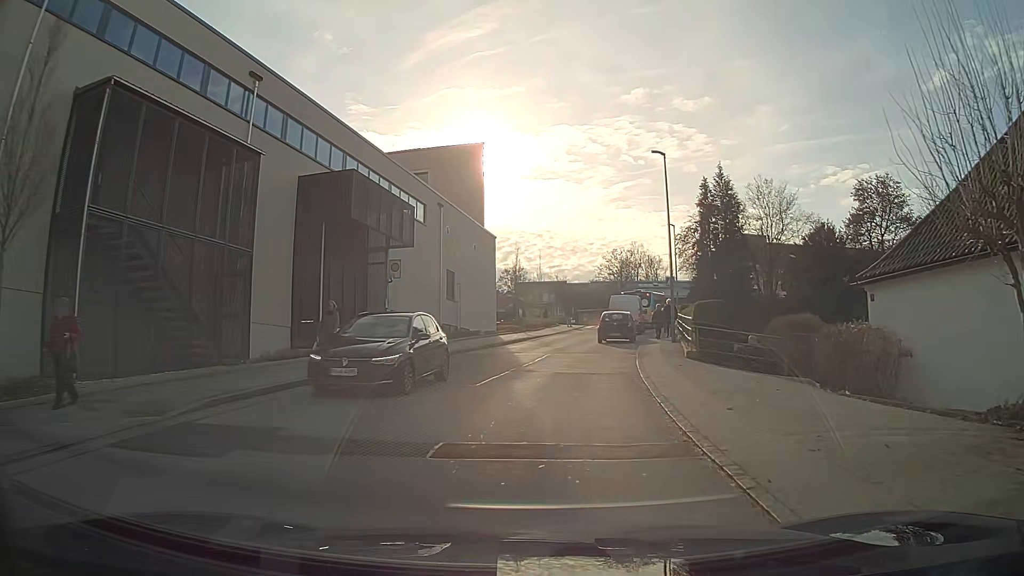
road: unclassified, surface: asphalt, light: Day
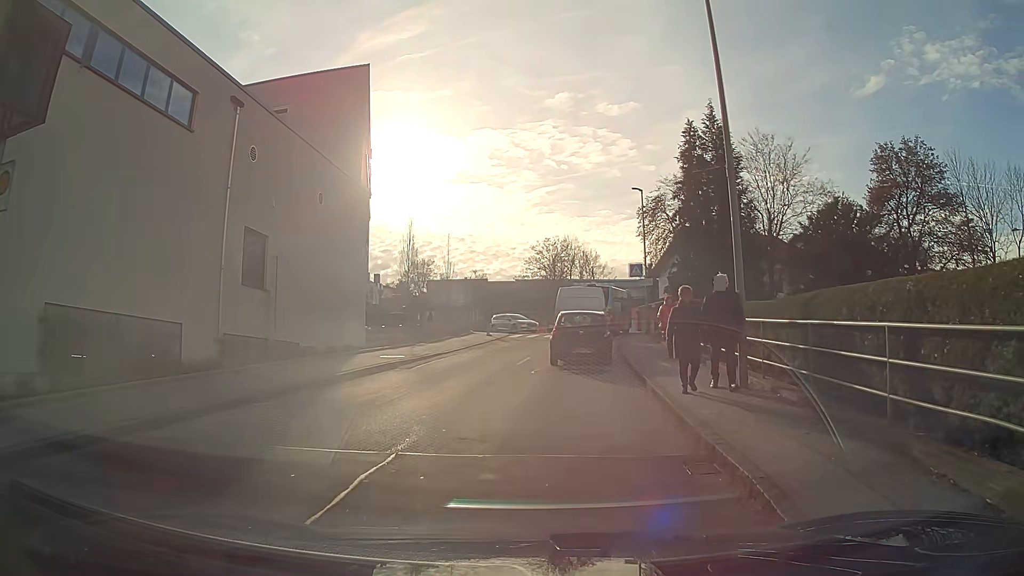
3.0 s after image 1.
(+0.9, +17.1) m; +6°
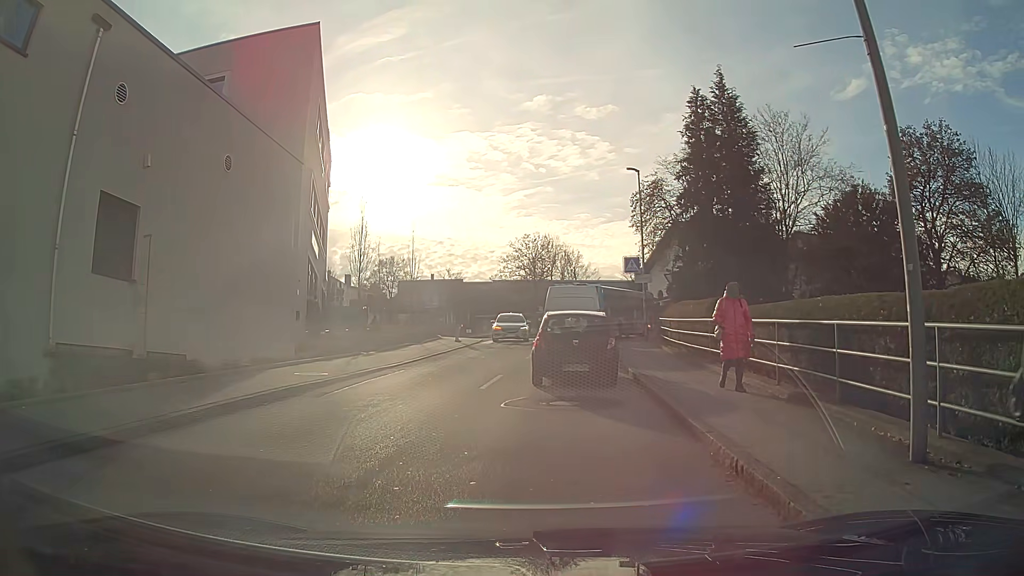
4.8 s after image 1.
(+0.1, +5.8) m; +2°
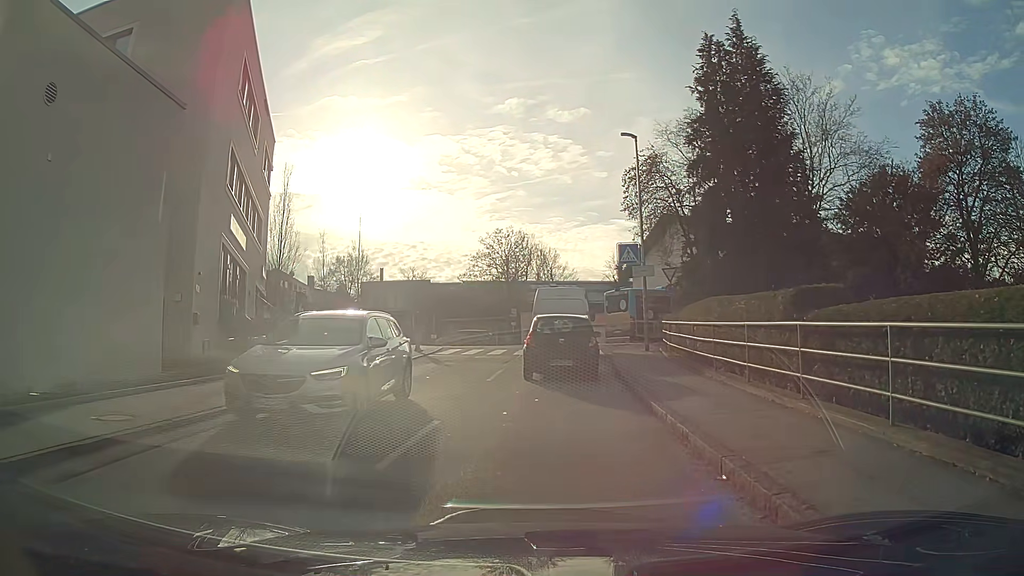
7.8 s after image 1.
(+0.1, +6.8) m; +1°
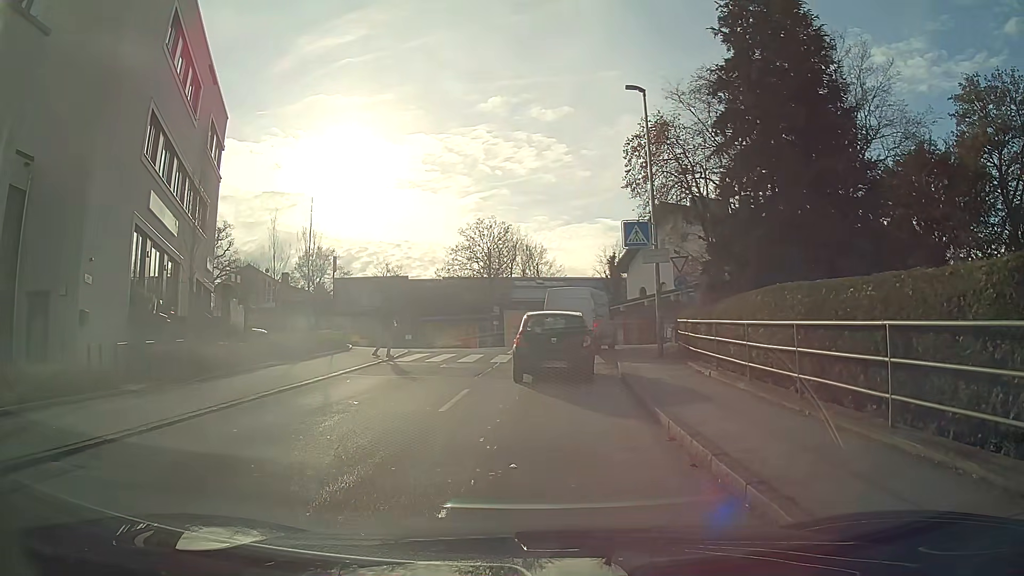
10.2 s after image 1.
(+0.1, +5.2) m; +2°
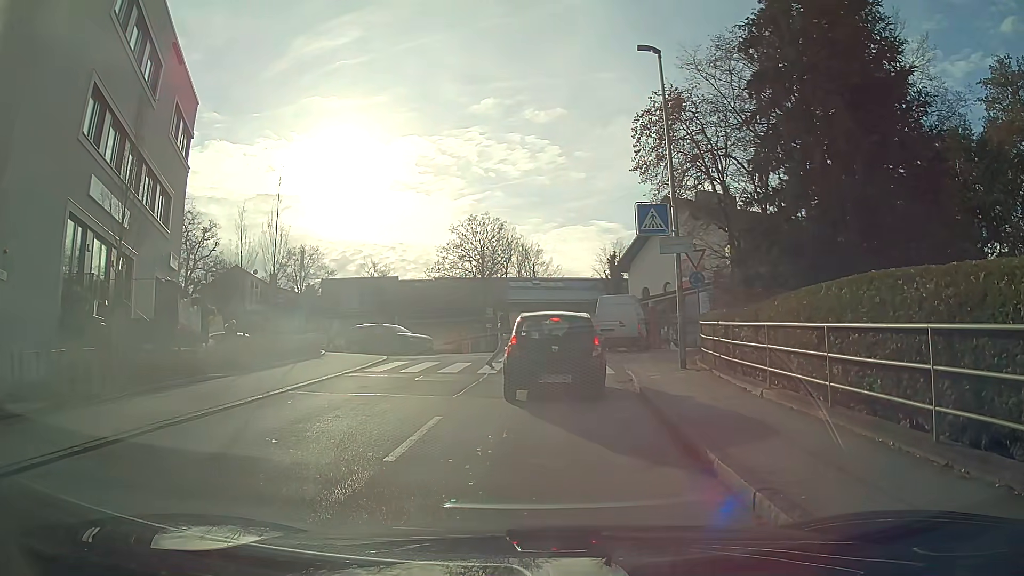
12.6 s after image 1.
(0.0, +3.3) m; 0°
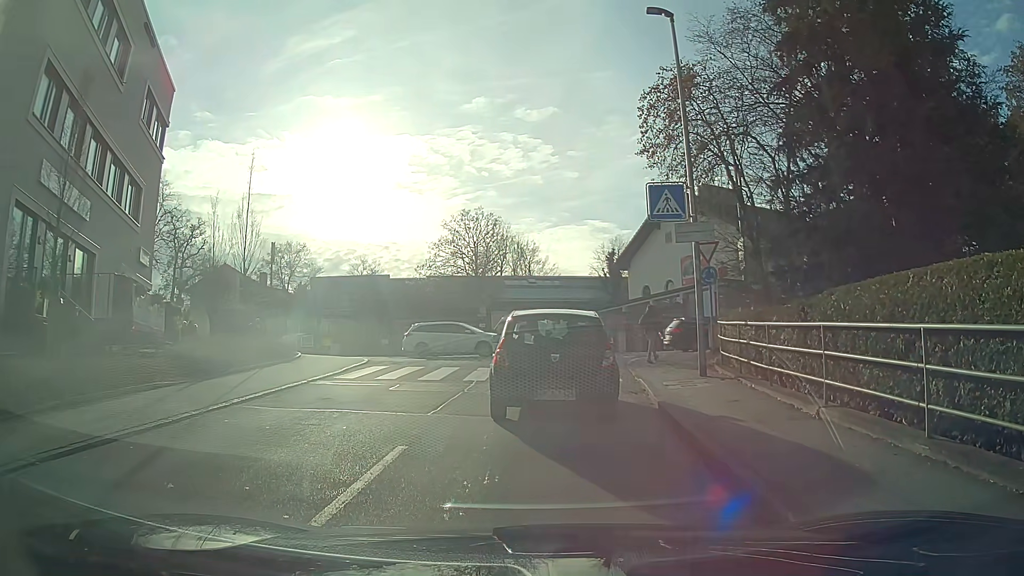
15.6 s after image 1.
(0.0, +2.3) m; 0°
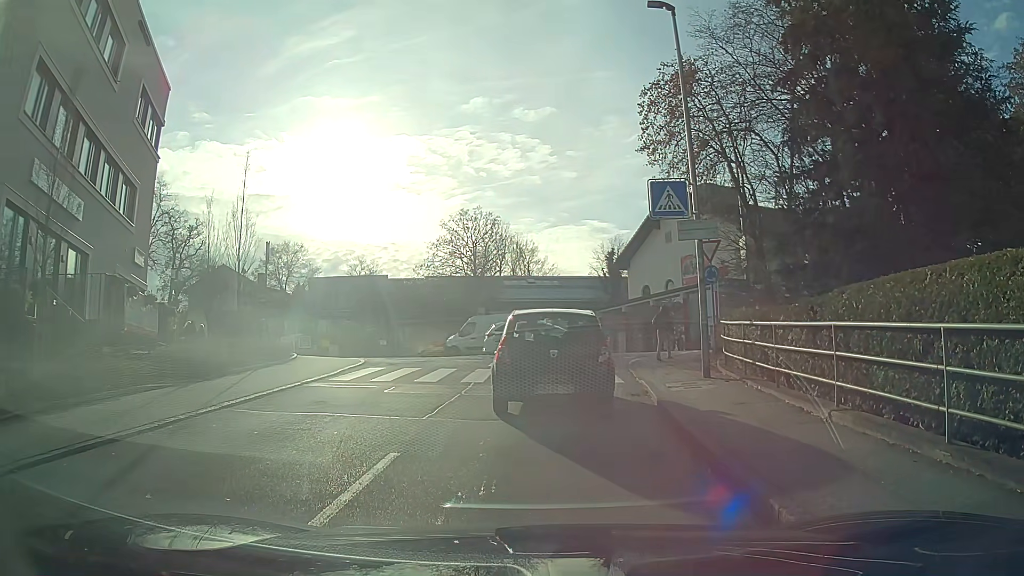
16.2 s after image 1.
(0.0, +0.4) m; 0°
